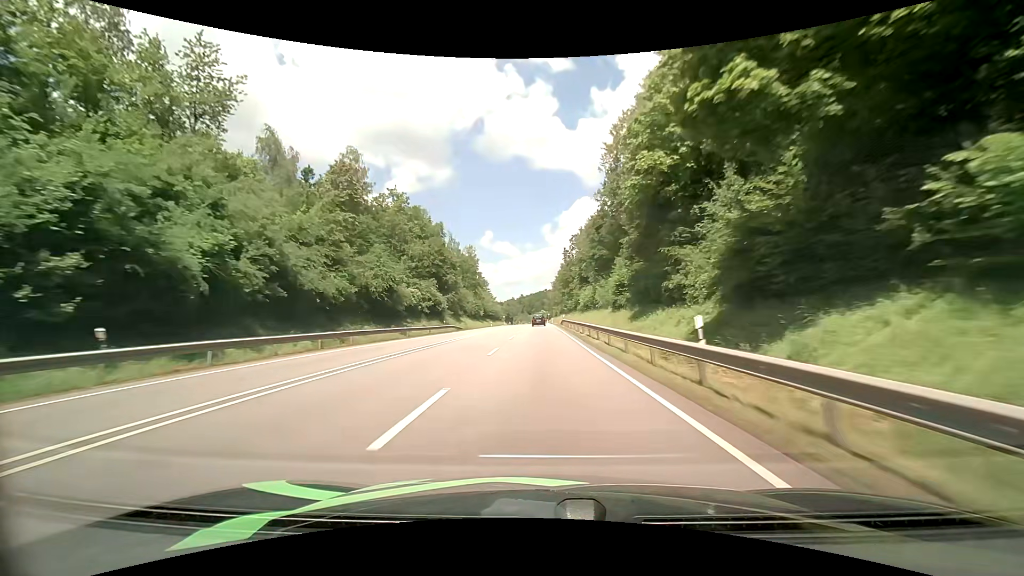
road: primary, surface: asphalt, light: Day
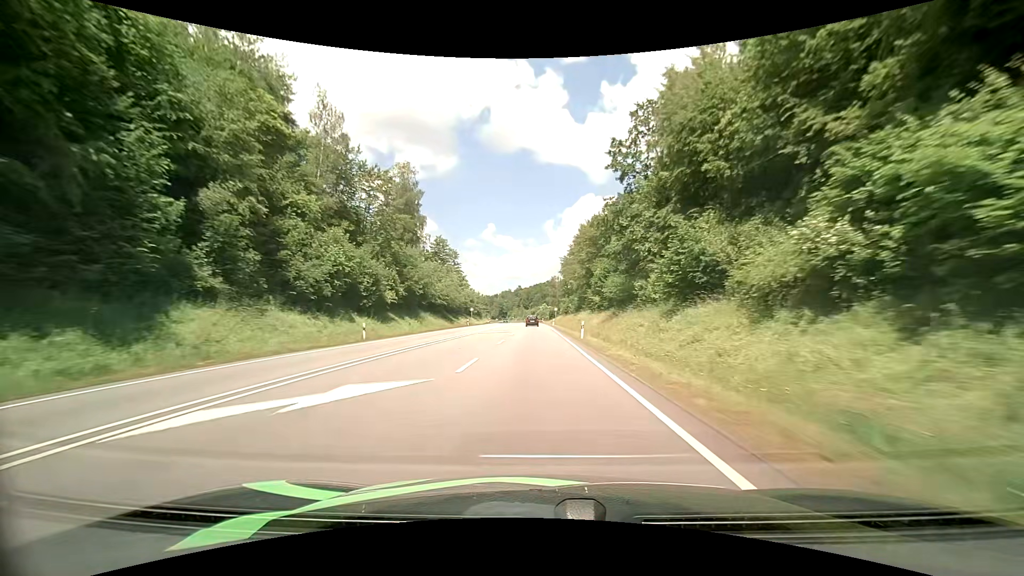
(+0.5, +78.5) m; 0°
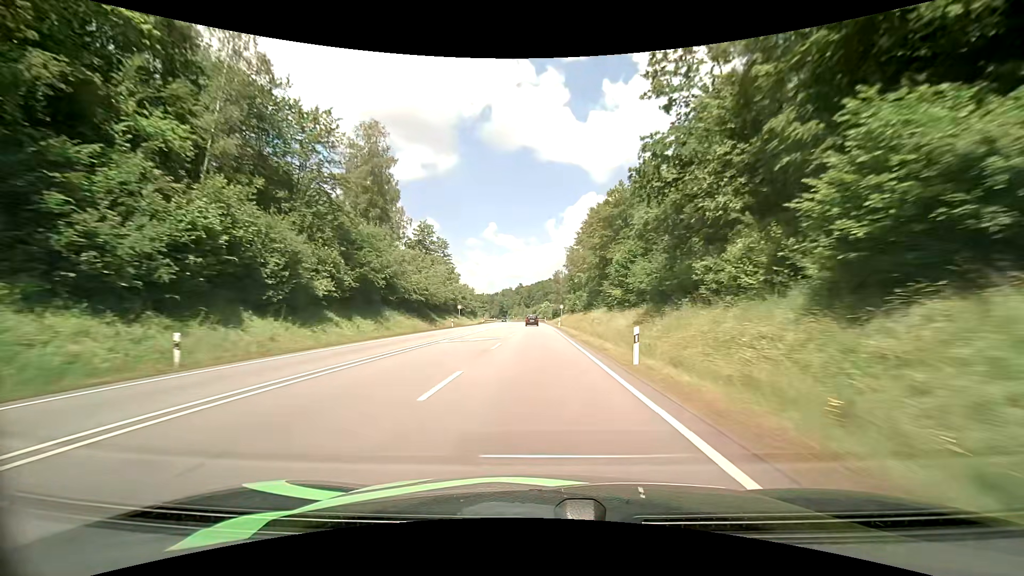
(0.0, +16.0) m; -1°
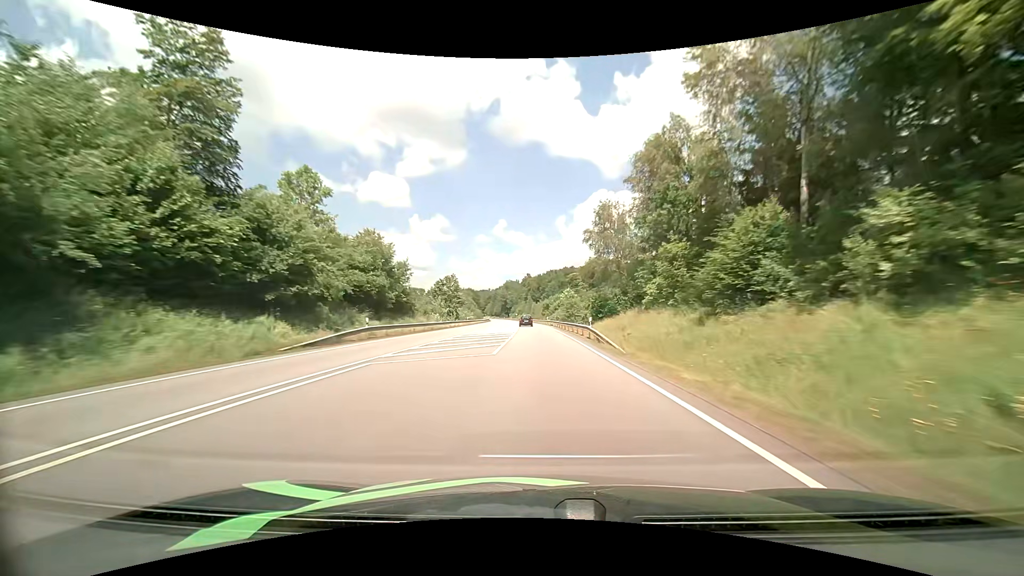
(-0.4, +81.2) m; -1°
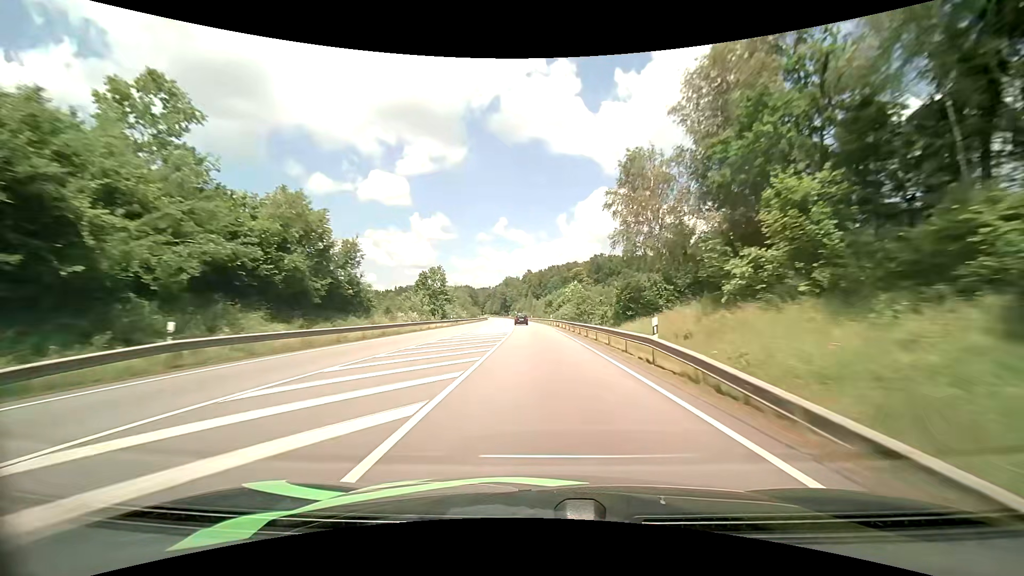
(+0.1, +16.5) m; 0°
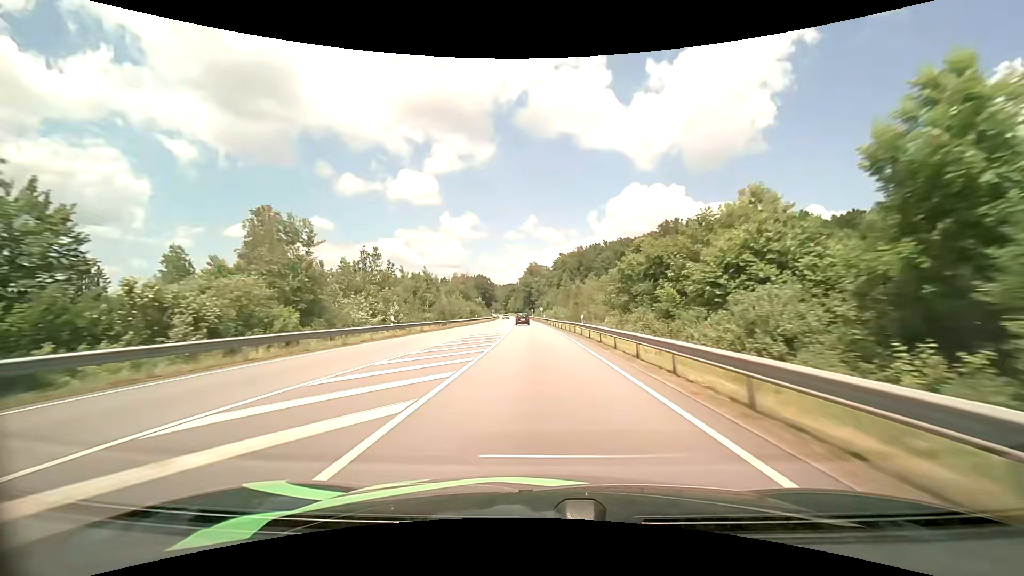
(-2.2, +82.3) m; -4°
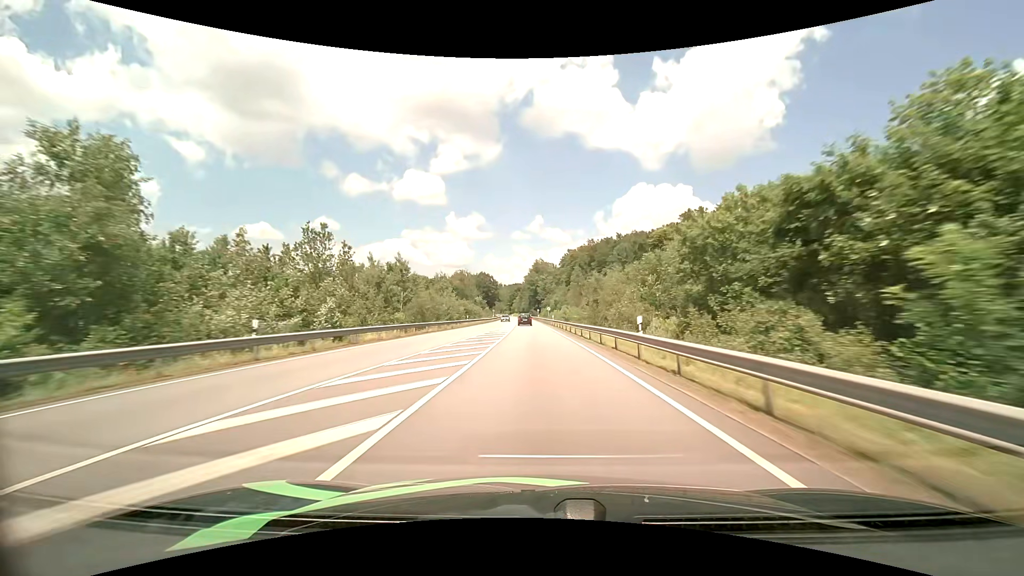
(-0.1, +16.4) m; -1°
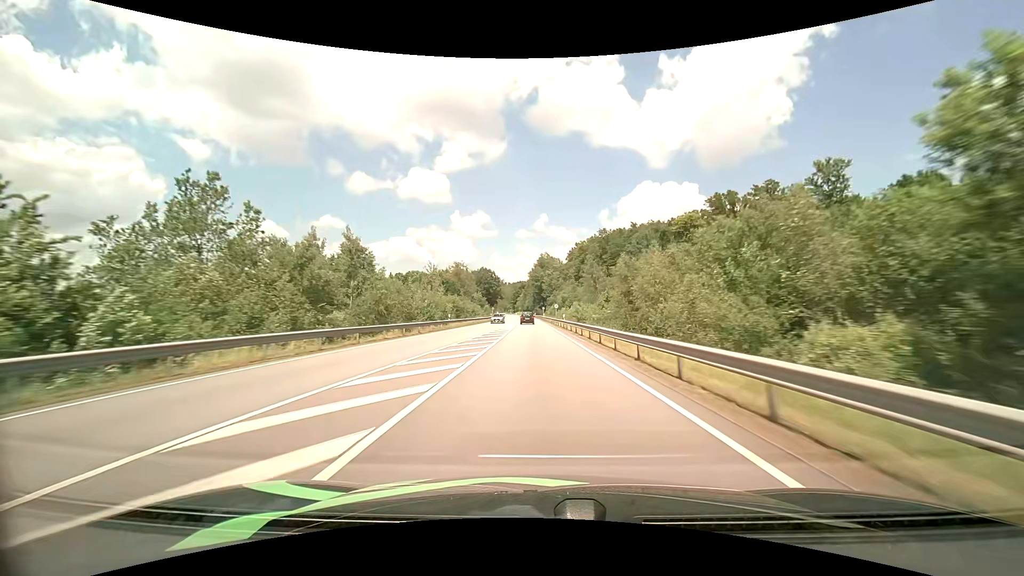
(-0.1, +16.3) m; 0°
(0, +10) (0, +20) (0, +30) (0, +40) (-1, +50) (-1, +60) (-1, +70) (-1, +80) (-2, +90) (-2, +100) m
